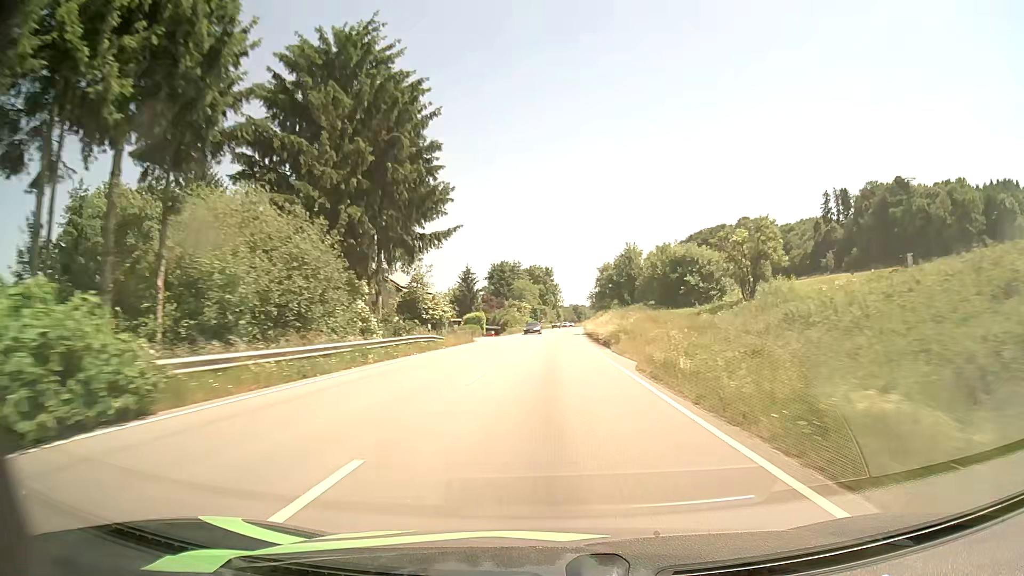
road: primary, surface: asphalt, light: Day
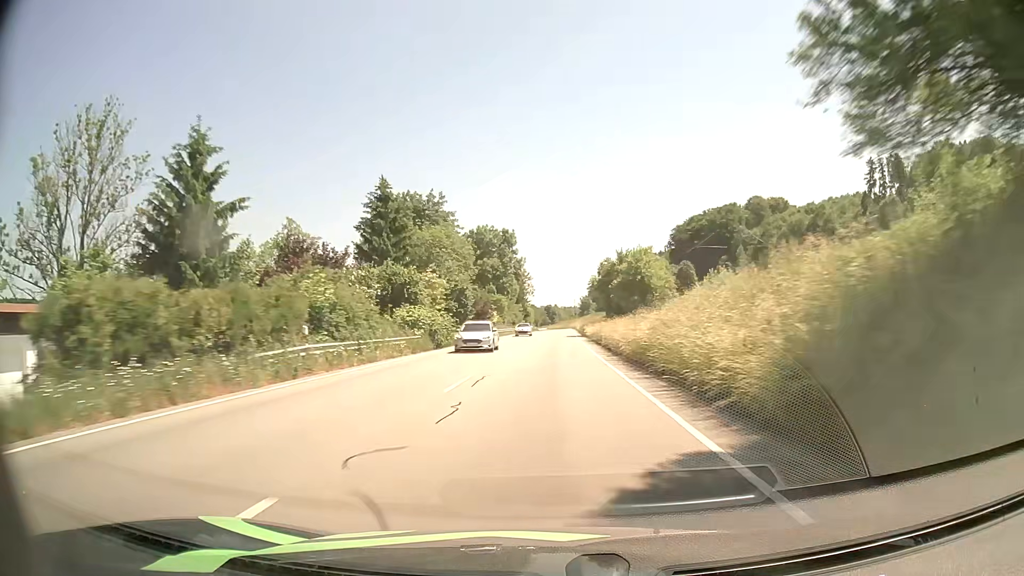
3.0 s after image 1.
(+1.9, +74.9) m; +3°
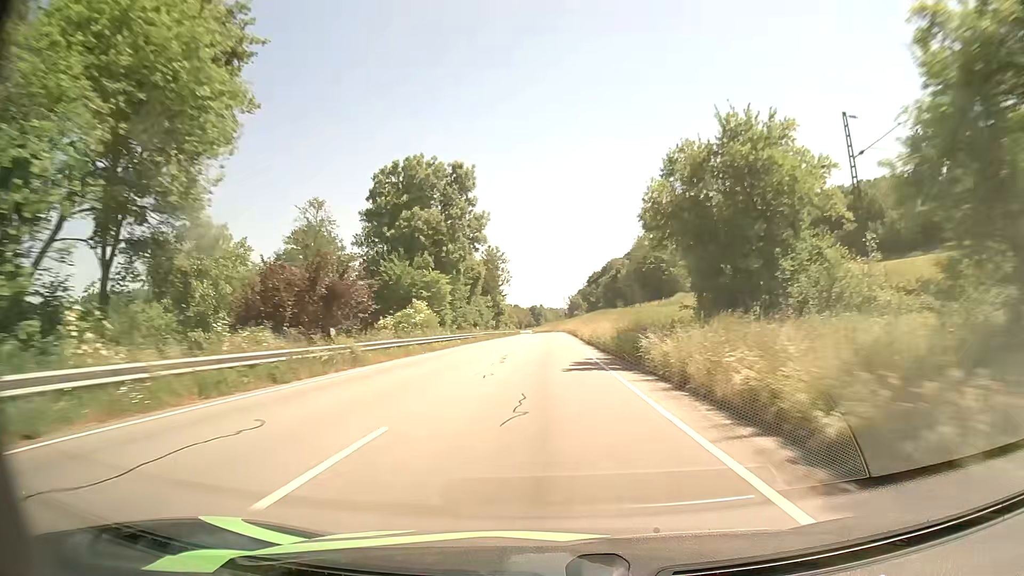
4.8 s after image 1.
(+0.5, +45.2) m; +1°
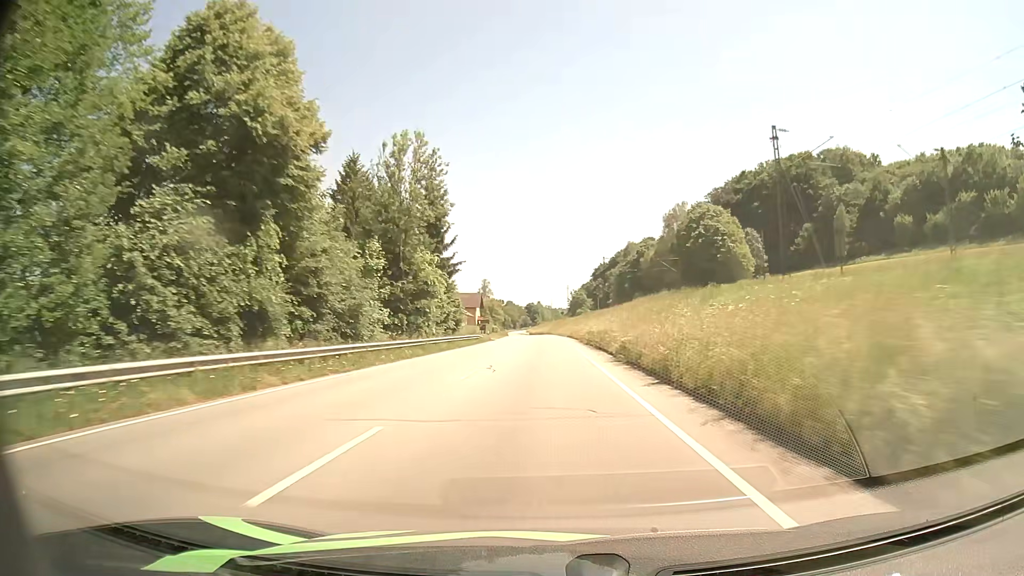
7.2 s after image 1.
(+0.2, +61.2) m; 0°
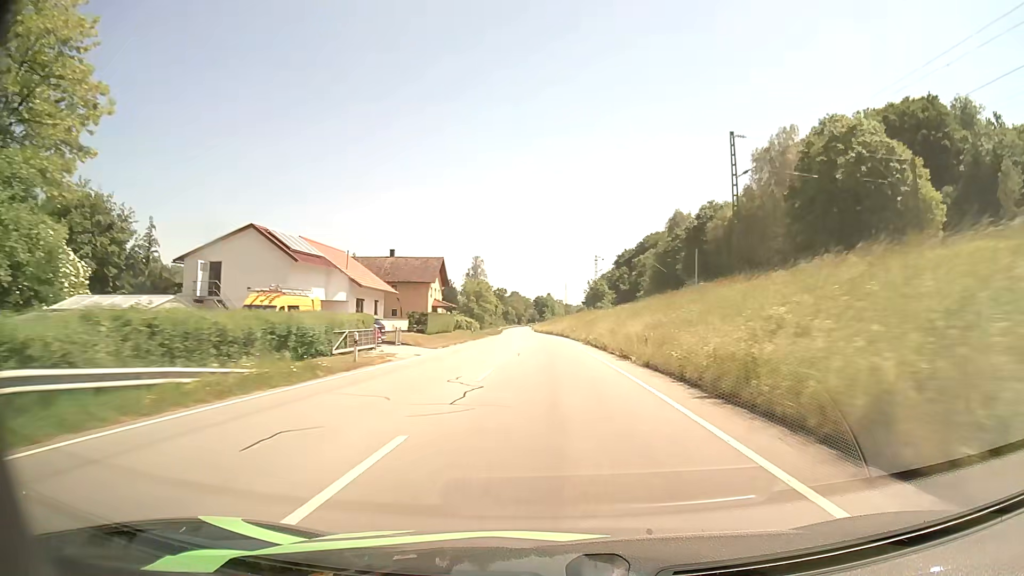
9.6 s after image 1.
(-0.5, +62.2) m; -1°
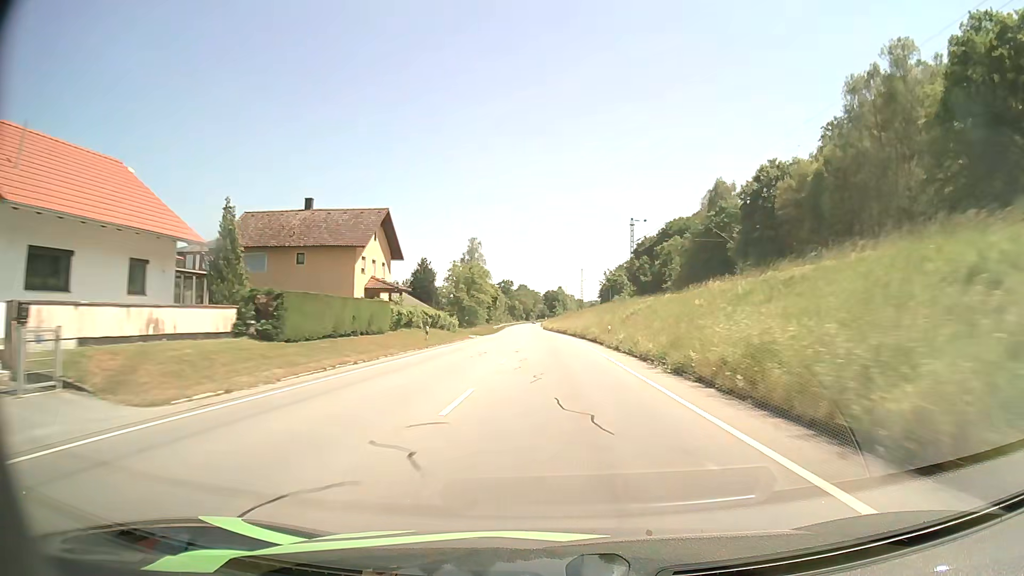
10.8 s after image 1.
(-0.3, +30.9) m; -1°
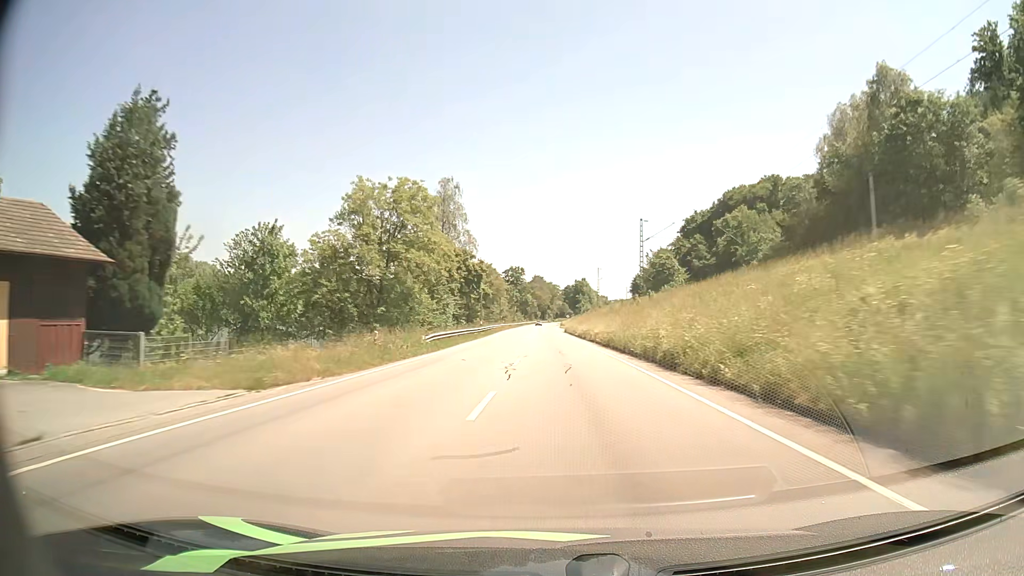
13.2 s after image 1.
(-0.9, +61.7) m; -2°
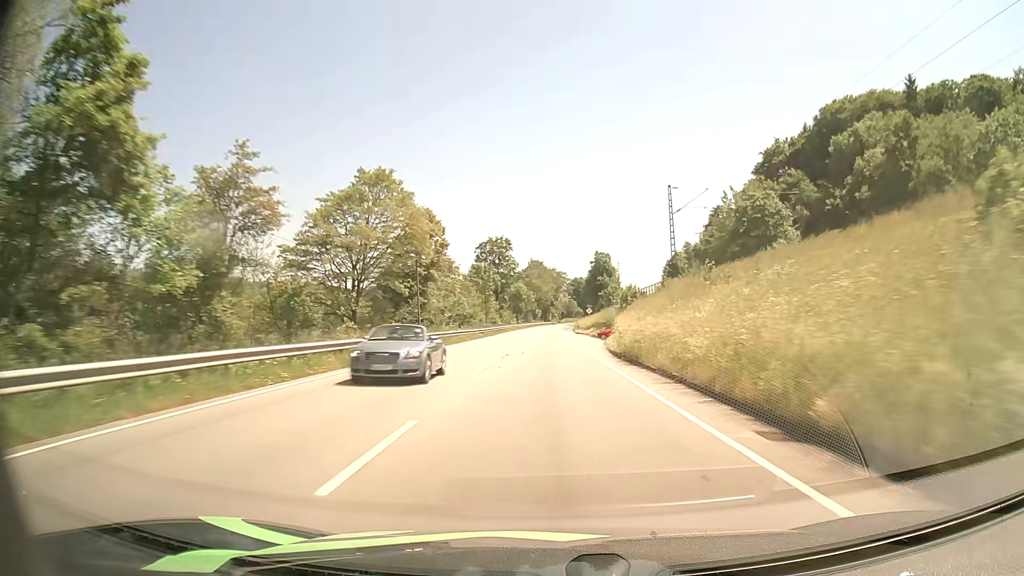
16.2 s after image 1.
(0.0, +77.7) m; 0°
(0, +10) (0, +20) (0, +30) (0, +40) (0, +50) (0, +60) (0, +70) (0, +80) (0, +90) (+1, +100) m
